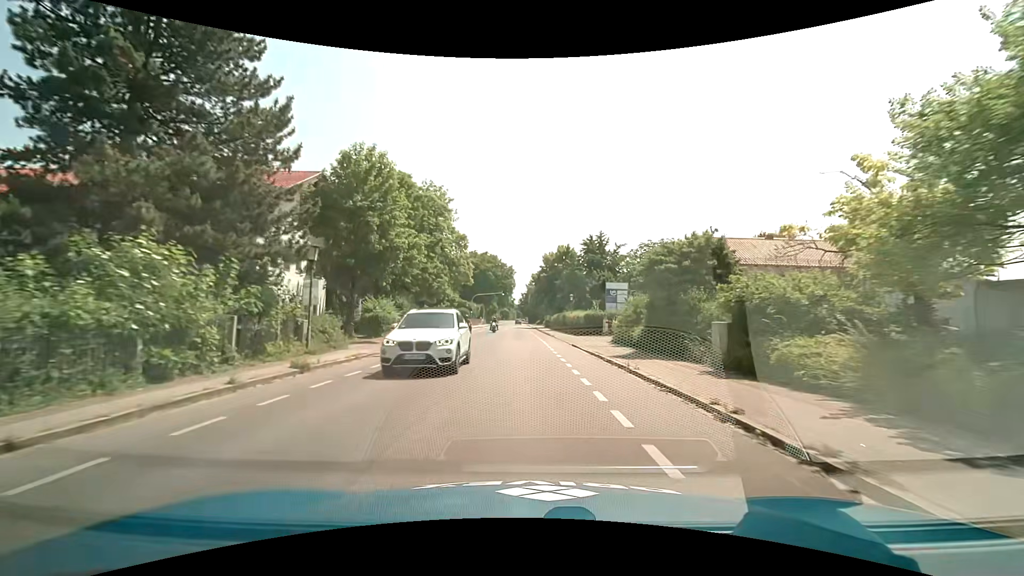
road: secondary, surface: asphalt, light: Day
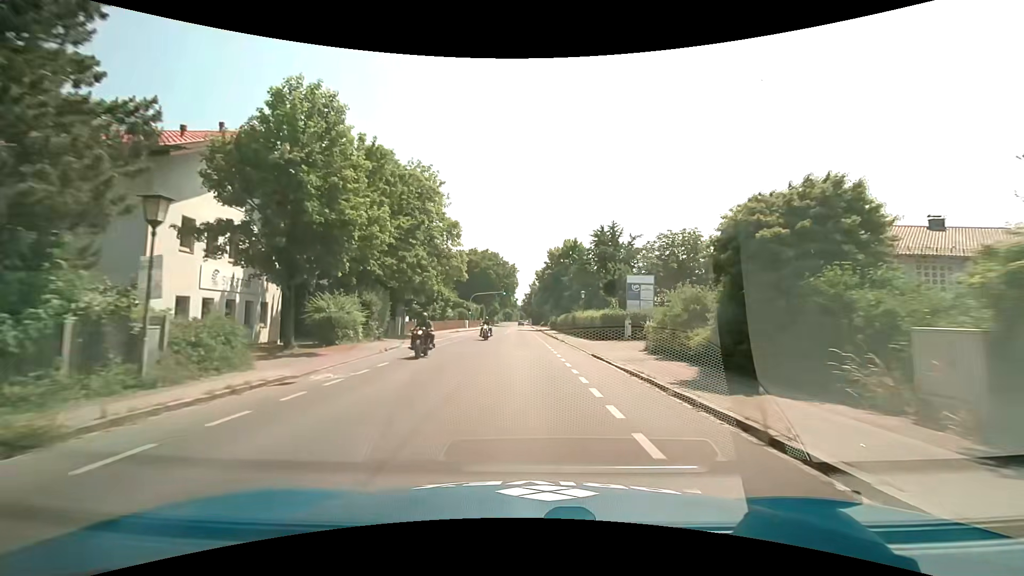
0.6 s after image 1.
(-0.1, +7.4) m; -1°
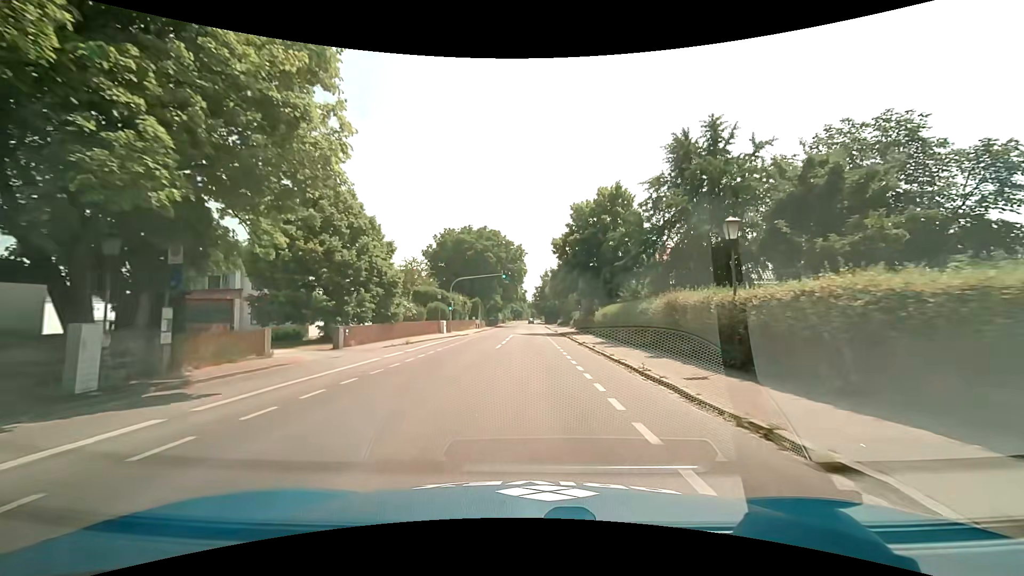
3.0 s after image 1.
(-0.3, +29.4) m; -1°
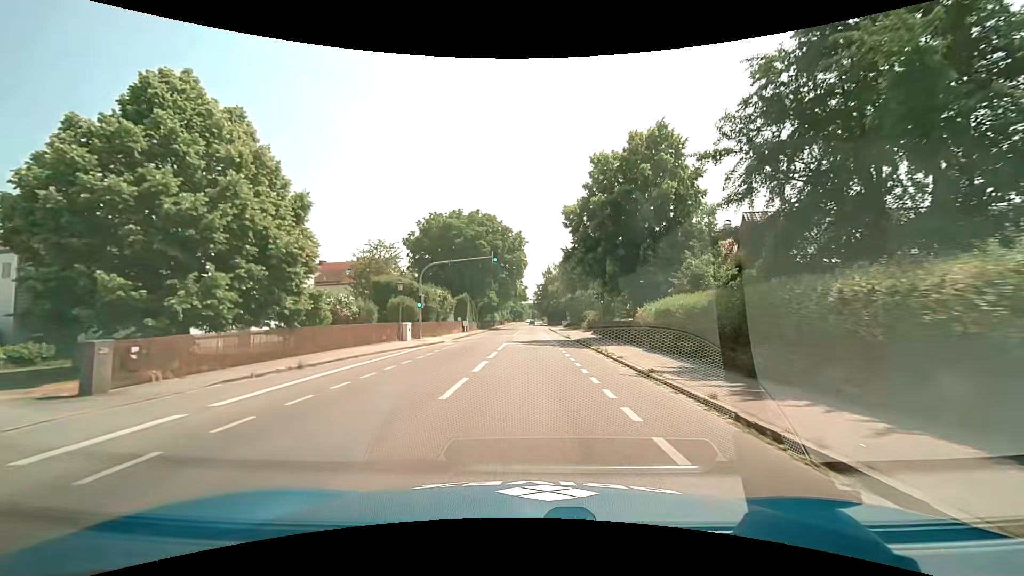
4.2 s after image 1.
(0.0, +14.7) m; 0°
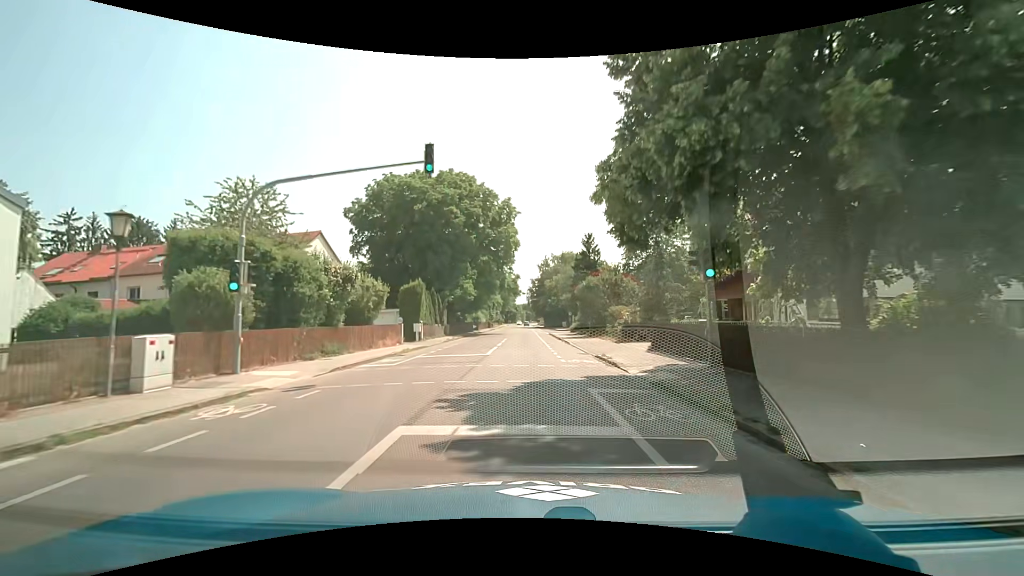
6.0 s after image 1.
(+0.2, +22.0) m; +1°
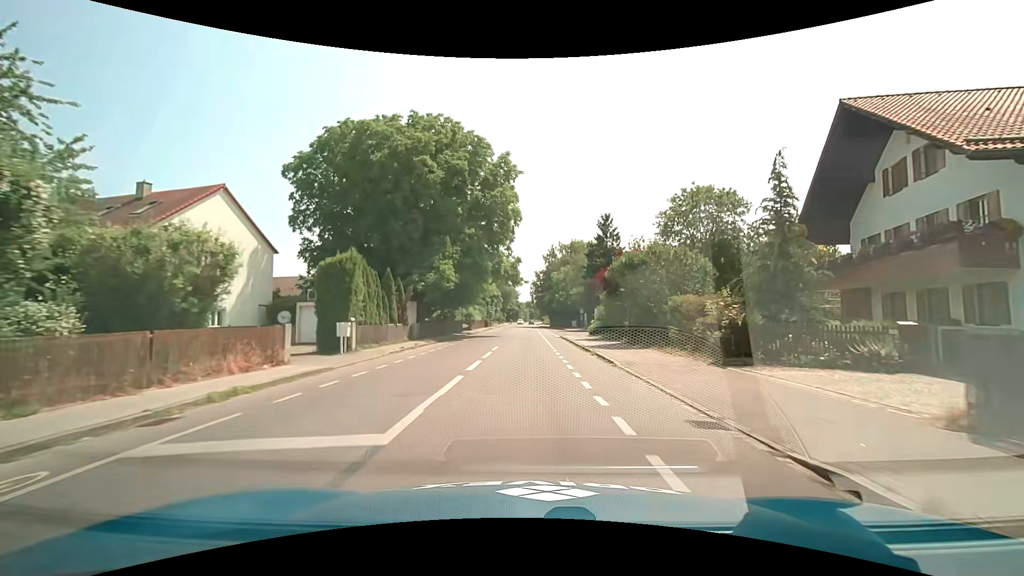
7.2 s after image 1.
(-0.2, +14.7) m; -1°
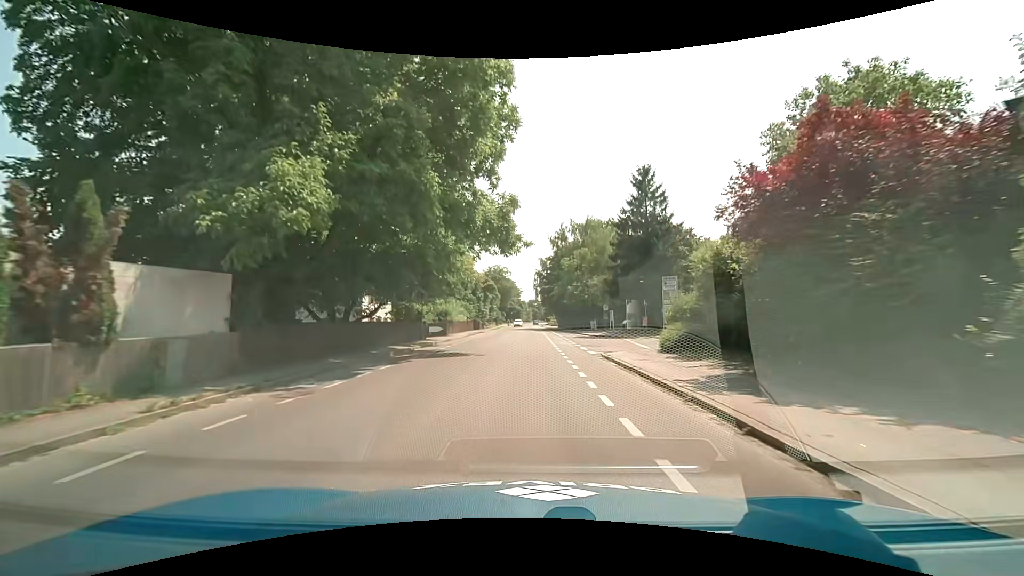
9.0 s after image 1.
(+0.1, +22.0) m; 0°
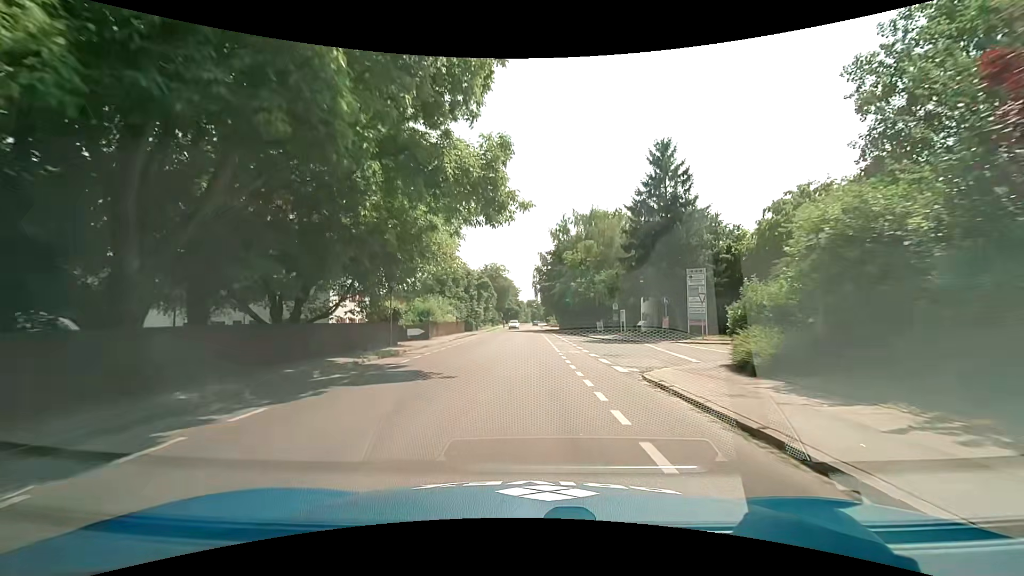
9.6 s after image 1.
(0.0, +7.3) m; 0°
(0, +10) (0, +20) (0, +30) (0, +40) (0, +50) (0, +60) (0, +70) (0, +80) (0, +90) (0, +100) m
